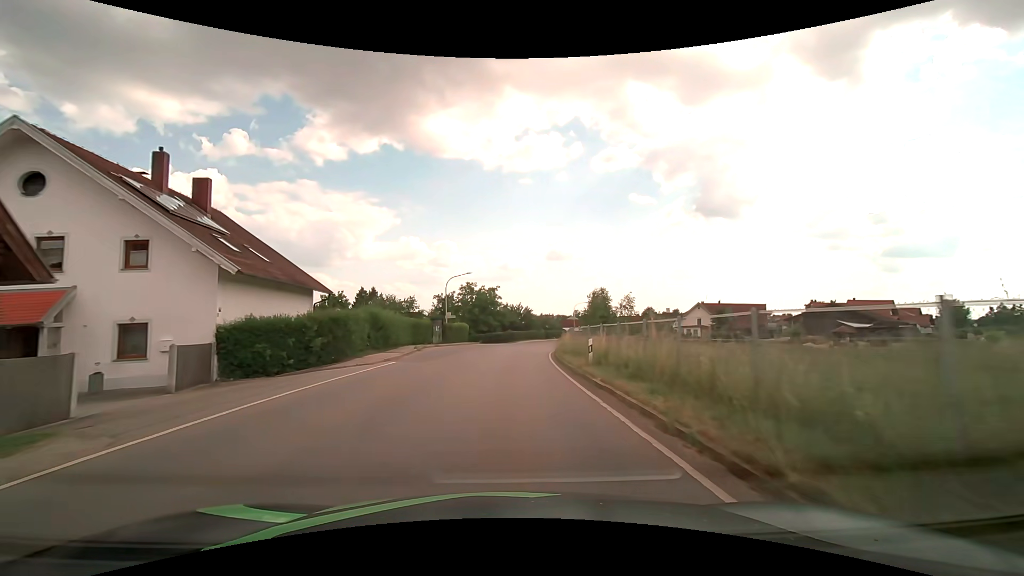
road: tertiary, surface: asphalt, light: Day
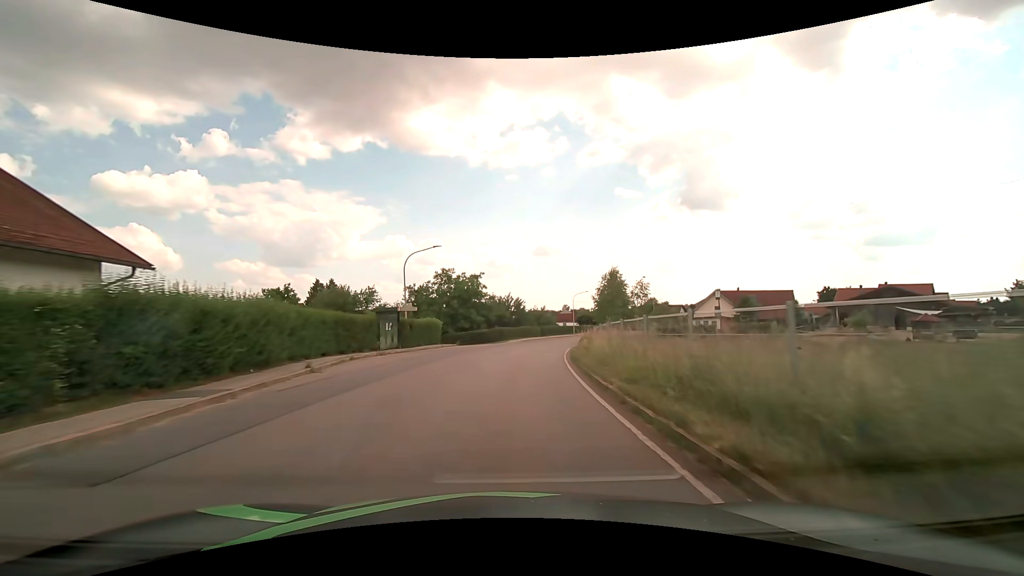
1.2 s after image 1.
(+0.1, +15.6) m; +1°
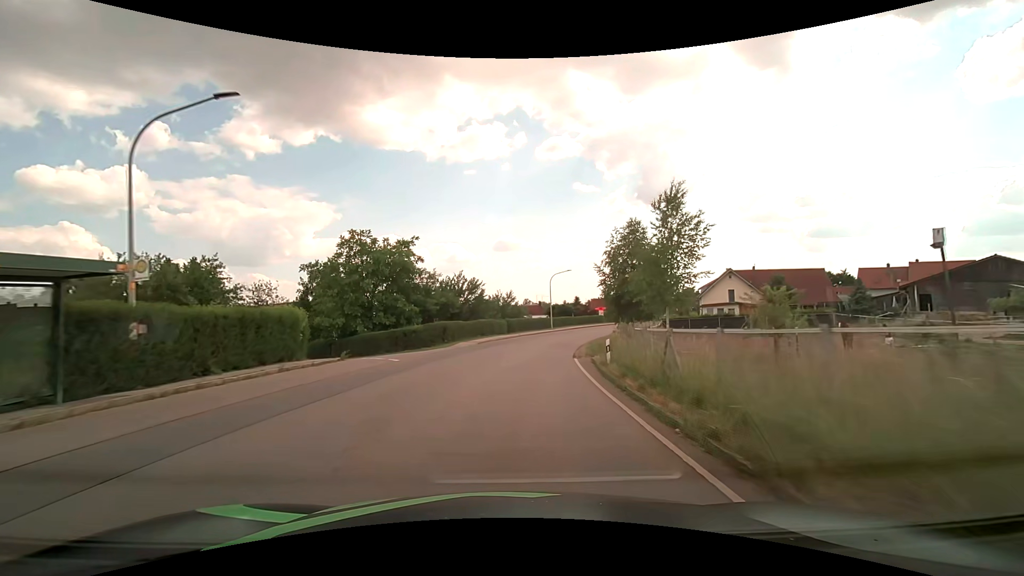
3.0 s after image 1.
(+0.8, +23.3) m; +4°
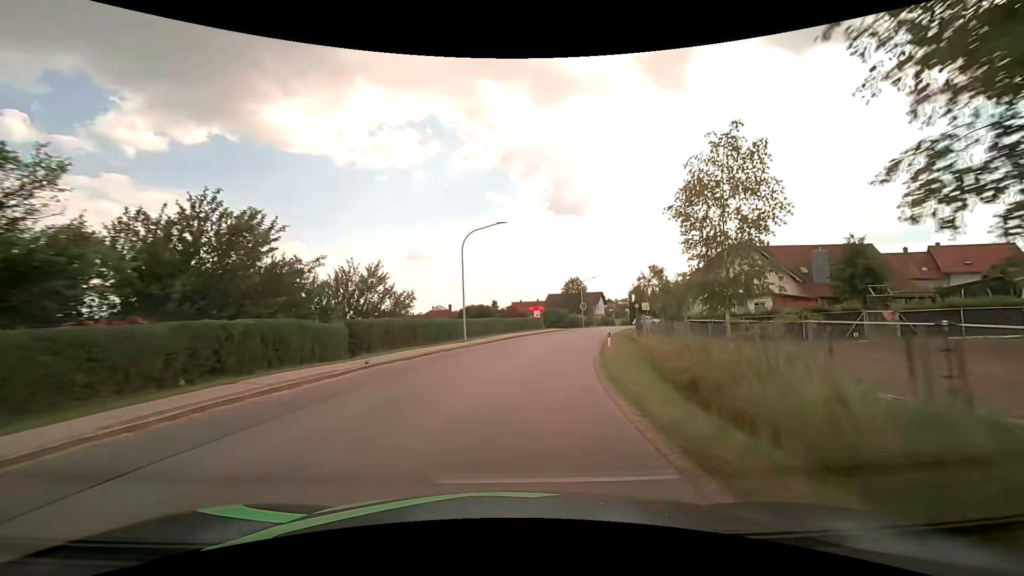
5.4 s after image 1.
(+2.4, +30.8) m; +10°
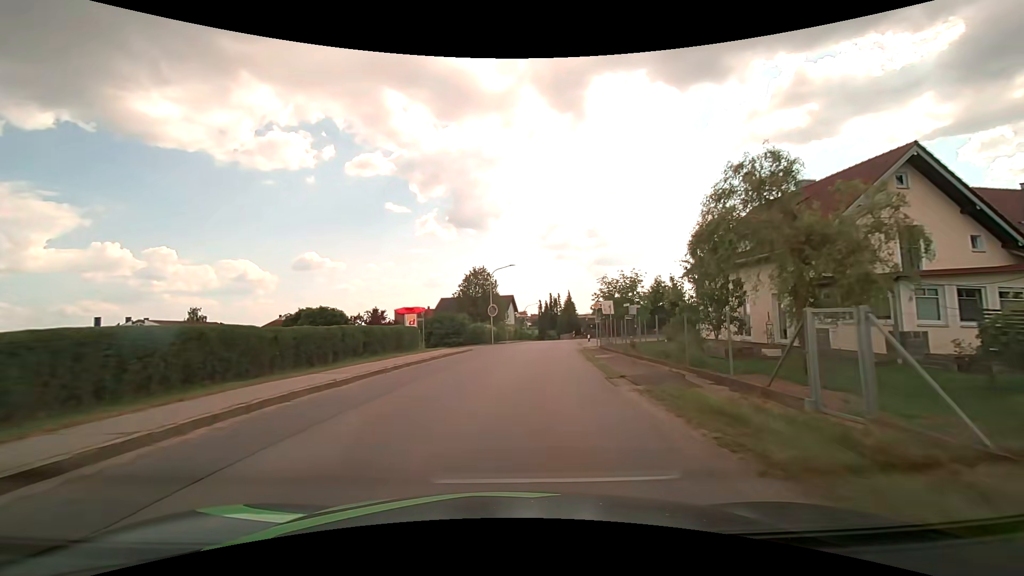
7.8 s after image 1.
(+3.0, +30.2) m; +12°
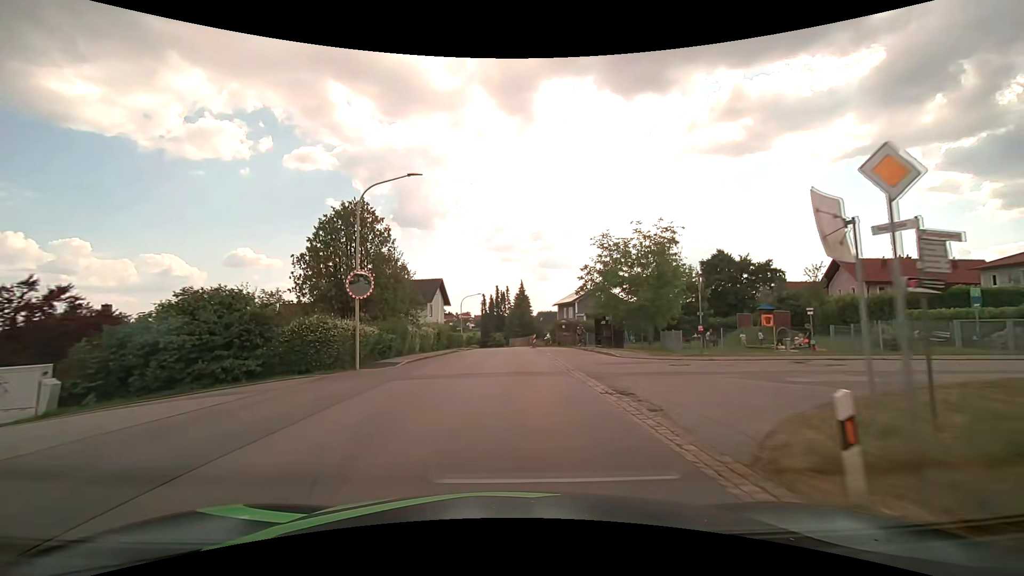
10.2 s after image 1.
(+1.9, +30.2) m; +6°
(0, +10) (0, +20) (0, +30) (+1, +40) (+1, +50) (+1, +60) (+1, +70) (0, +80) (-2, +90) (-4, +99) m
